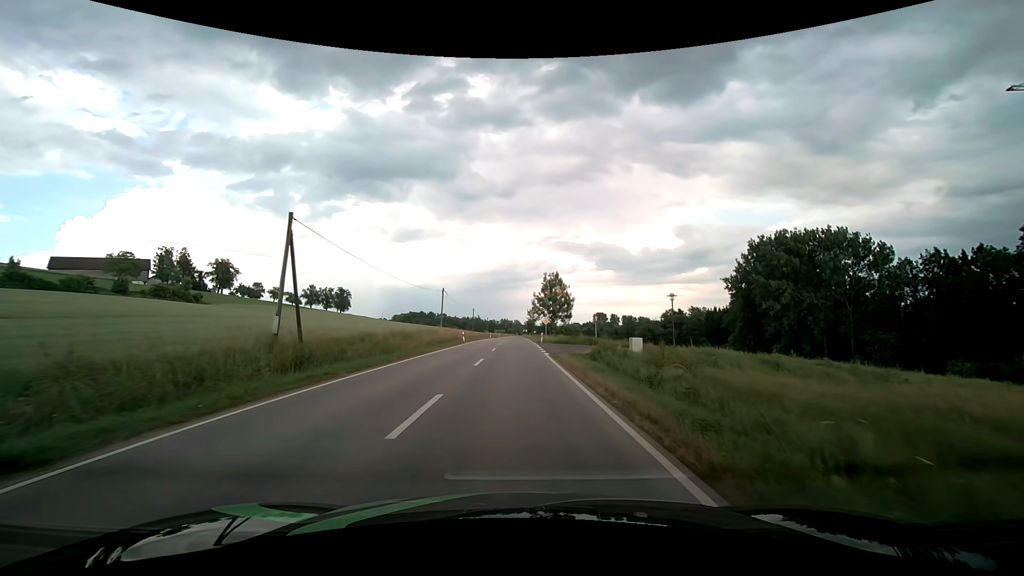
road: secondary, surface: asphalt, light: Day
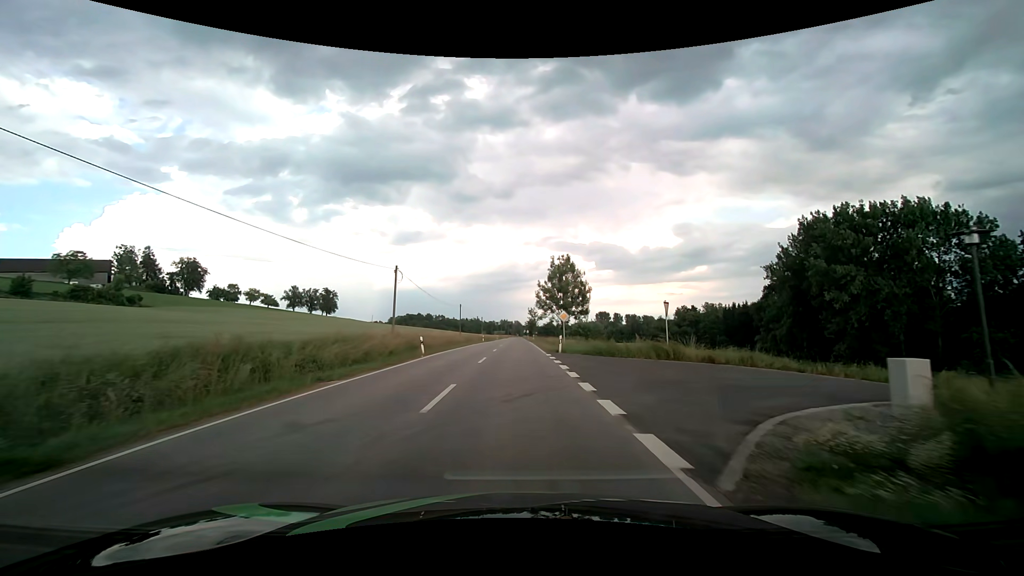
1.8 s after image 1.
(0.0, +22.1) m; 0°
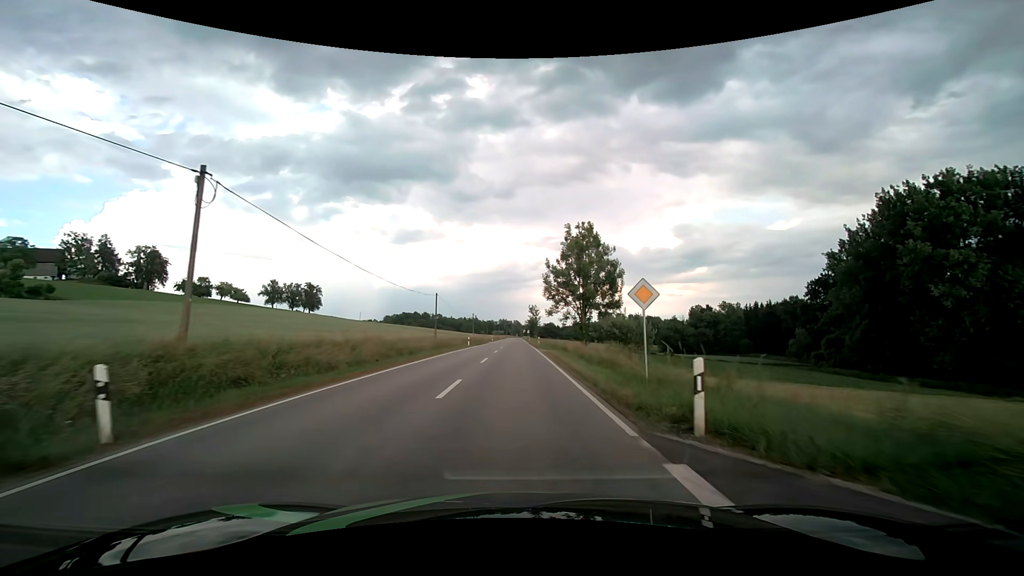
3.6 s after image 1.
(0.0, +22.1) m; 0°
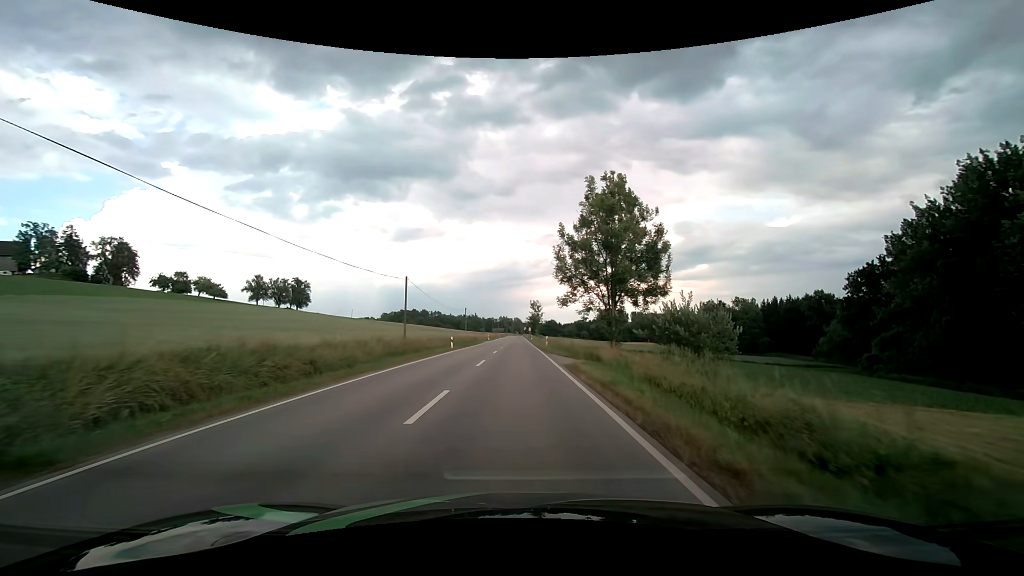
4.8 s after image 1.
(0.0, +14.9) m; 0°
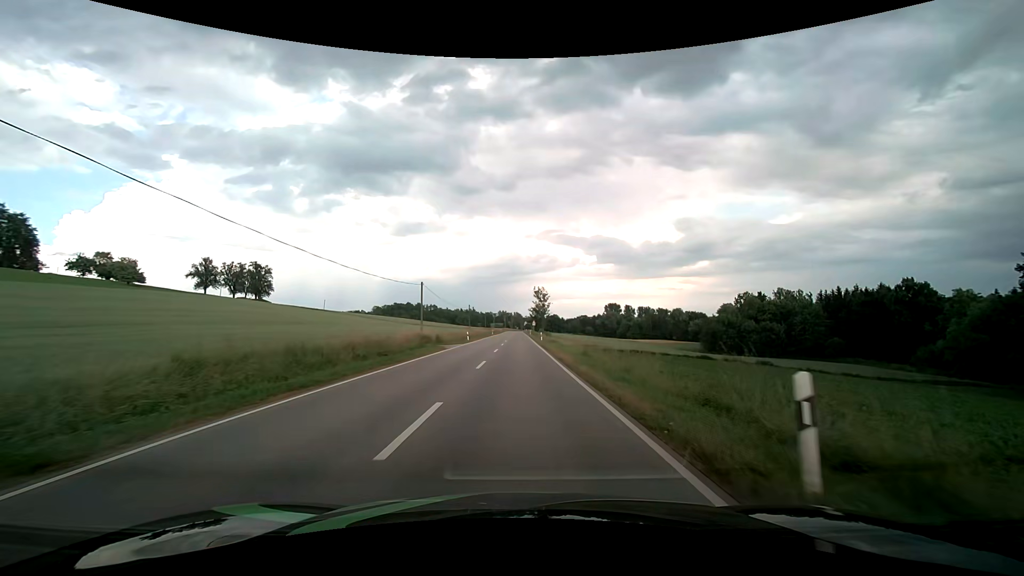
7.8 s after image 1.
(0.0, +38.1) m; 0°
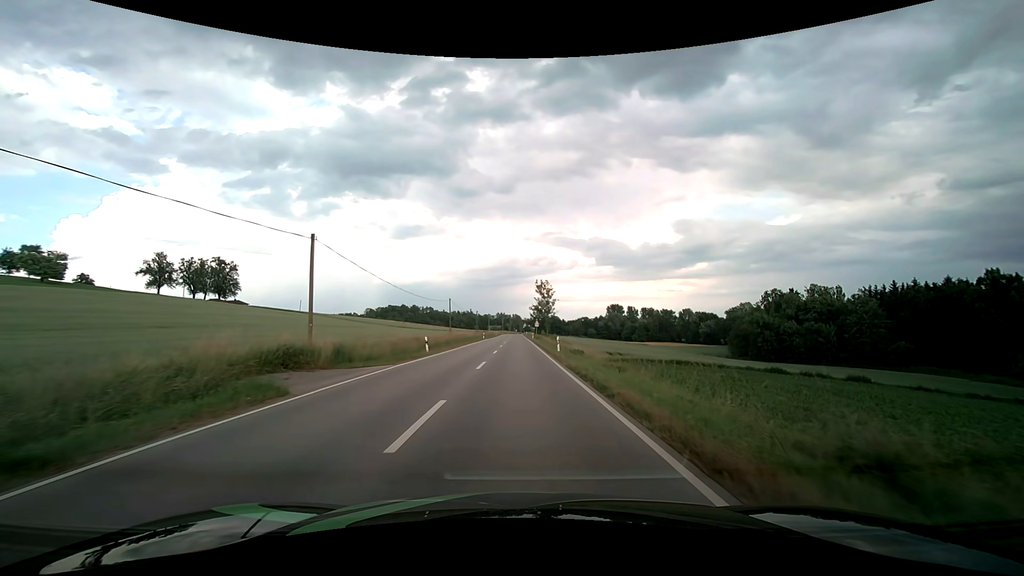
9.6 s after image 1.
(+0.1, +23.8) m; 0°
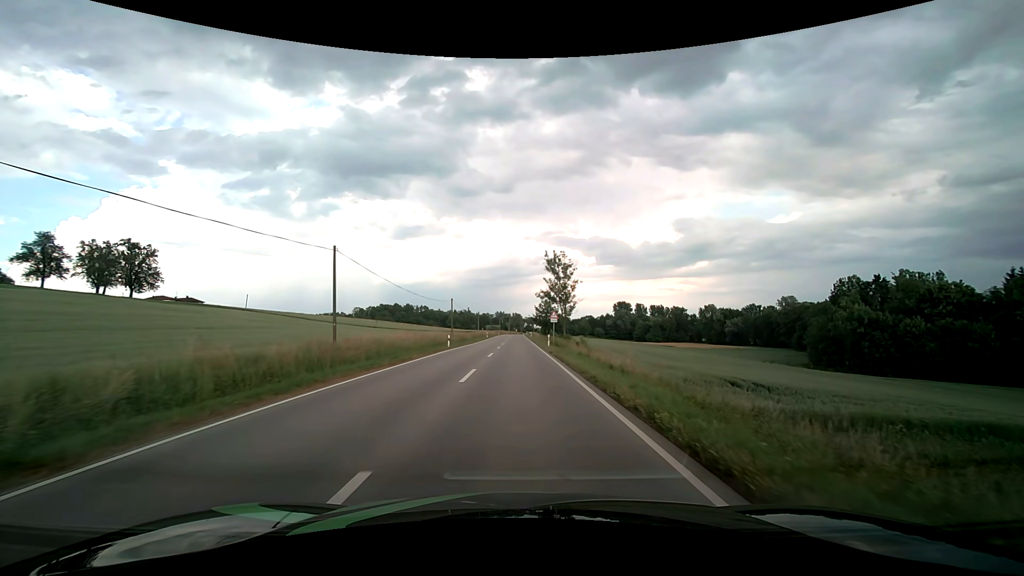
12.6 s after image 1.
(0.0, +40.8) m; 0°
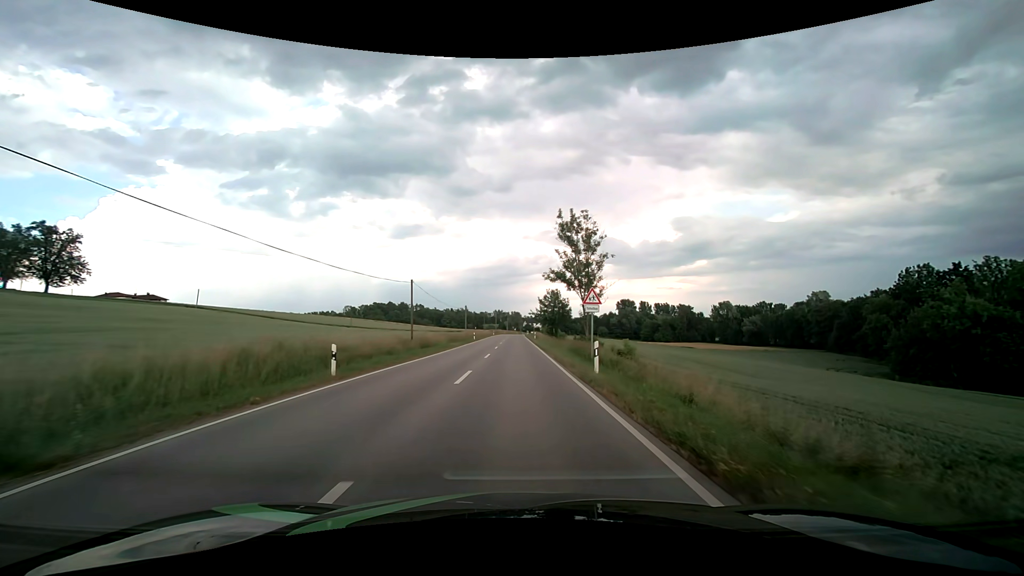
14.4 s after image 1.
(0.0, +24.4) m; 0°
(0, +10) (0, +20) (0, +30) (0, +40) (0, +50) (0, +60) (0, +70) (0, +80) (0, +90) (0, +100) m
